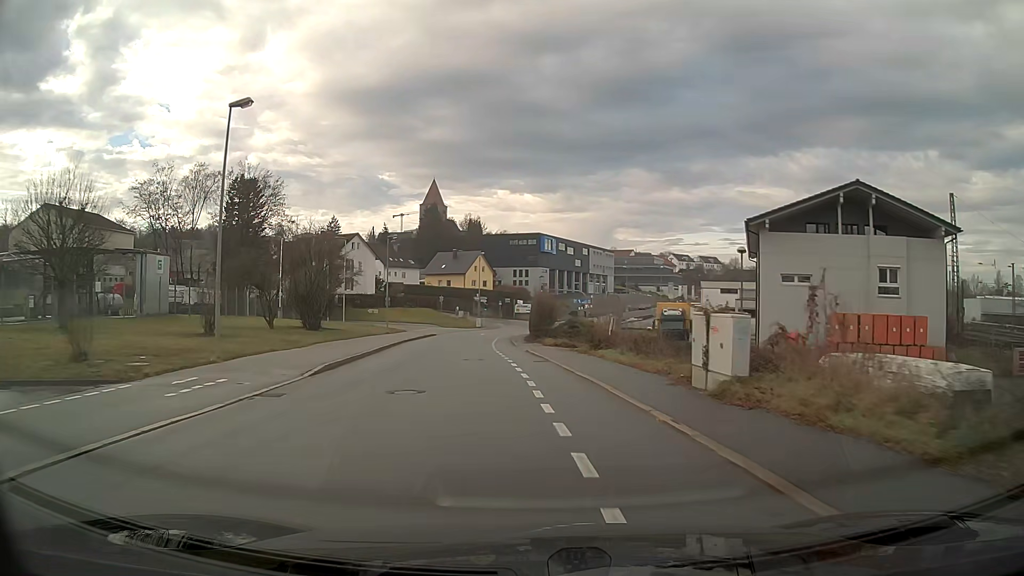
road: residential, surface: asphalt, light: Day
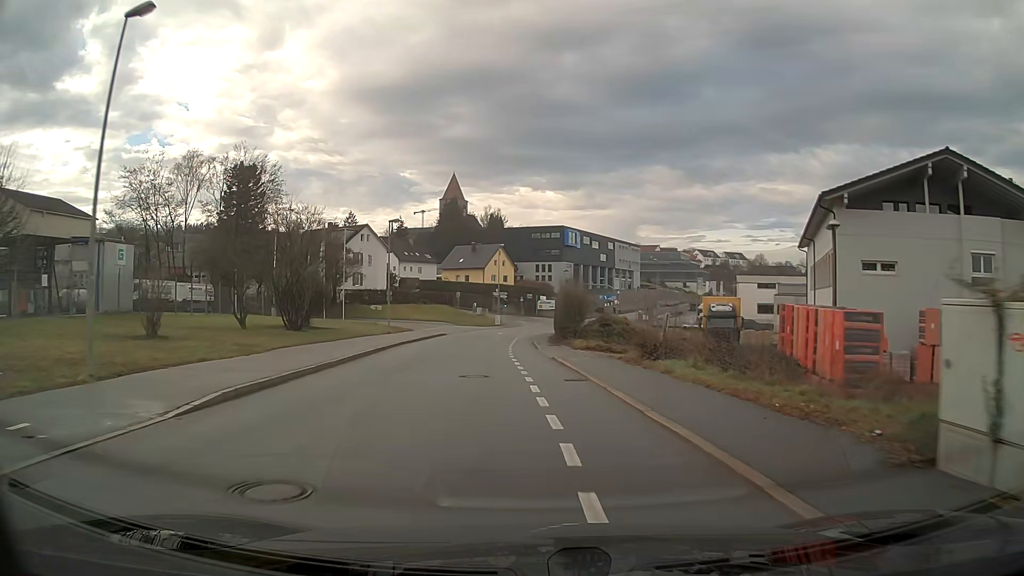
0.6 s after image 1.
(-0.1, +7.7) m; -2°
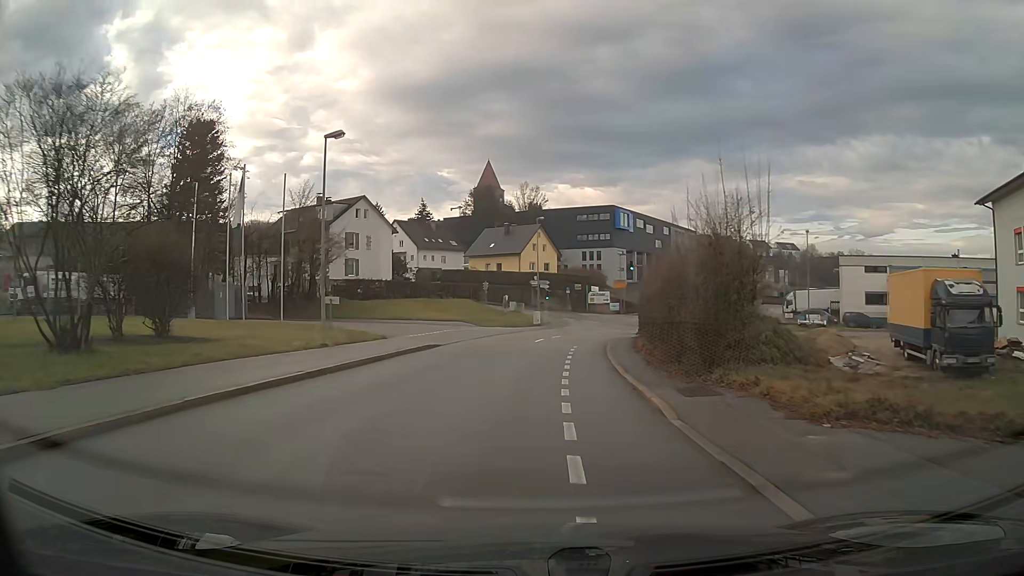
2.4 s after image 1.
(-0.7, +23.0) m; -3°
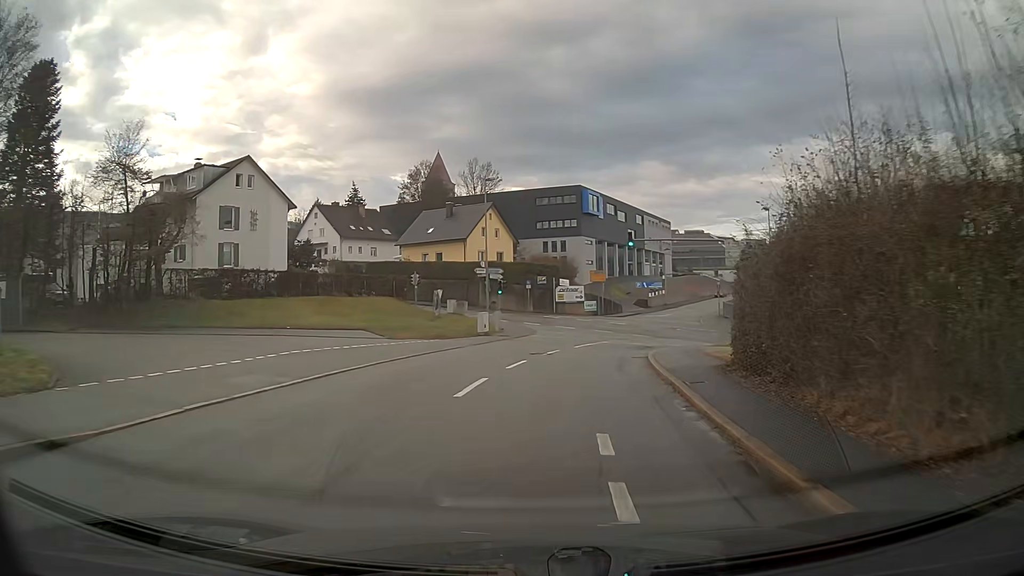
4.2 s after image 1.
(+0.6, +21.3) m; +4°
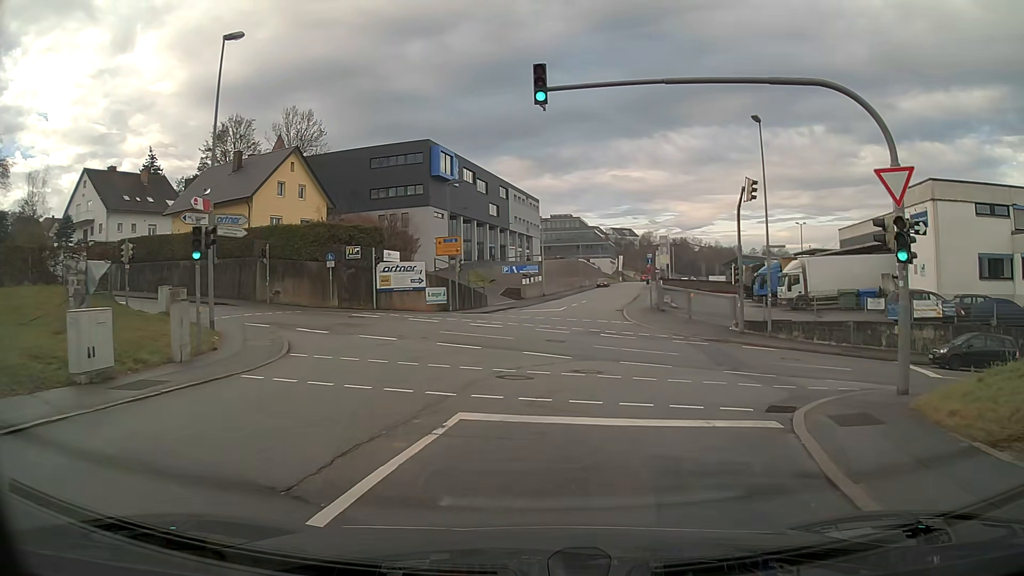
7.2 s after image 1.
(+2.3, +25.7) m; +13°
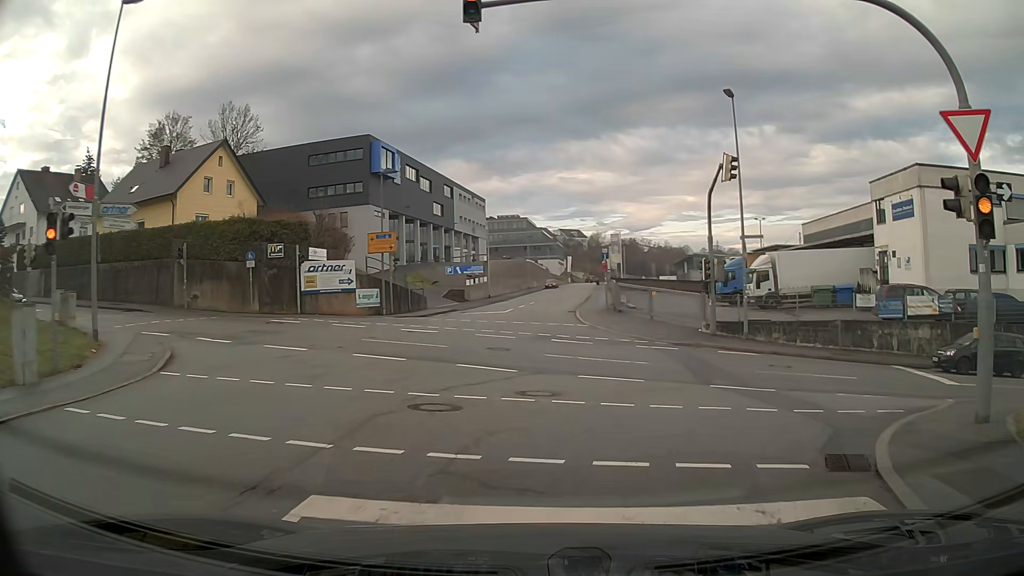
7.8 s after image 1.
(+0.2, +4.0) m; +6°
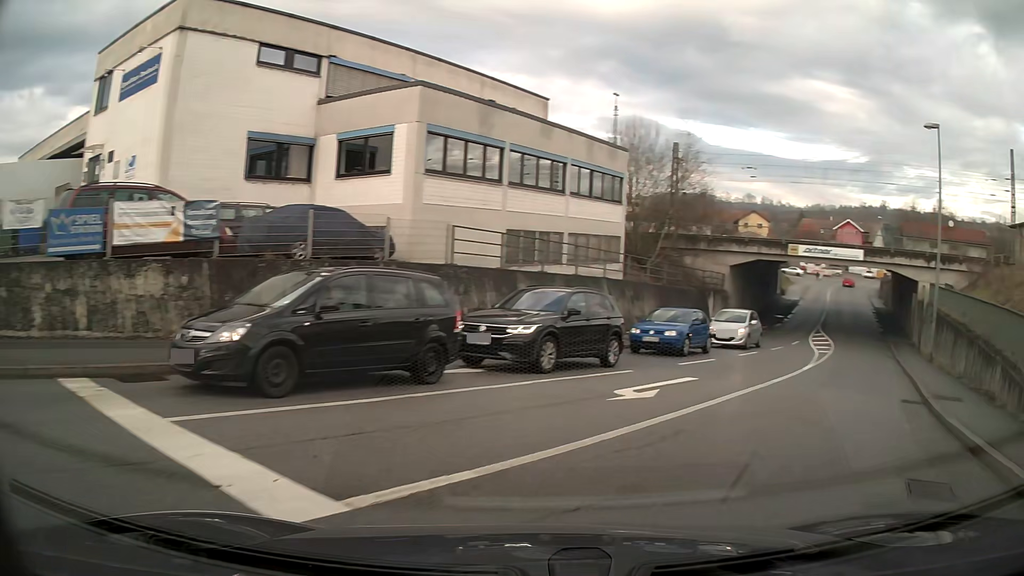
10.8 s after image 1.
(+8.0, +14.4) m; +69°
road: tertiary
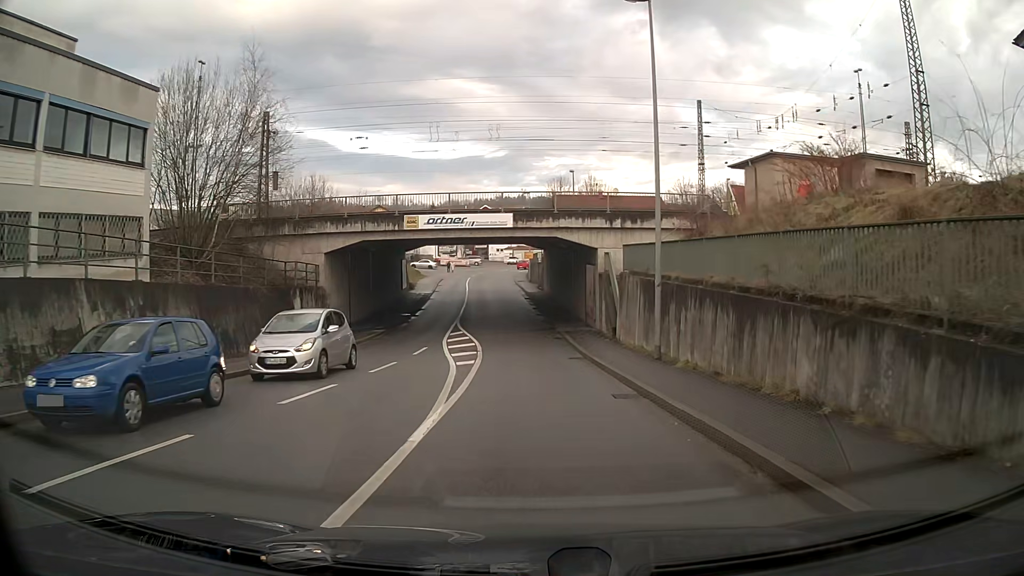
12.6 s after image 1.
(+3.7, +11.6) m; +26°
(0, +10) (0, +20) (-1, +30) (-1, +40) (-3, +50) (-4, +60) (-4, +70) (-5, +80) (-5, +90) (-4, +100) m
